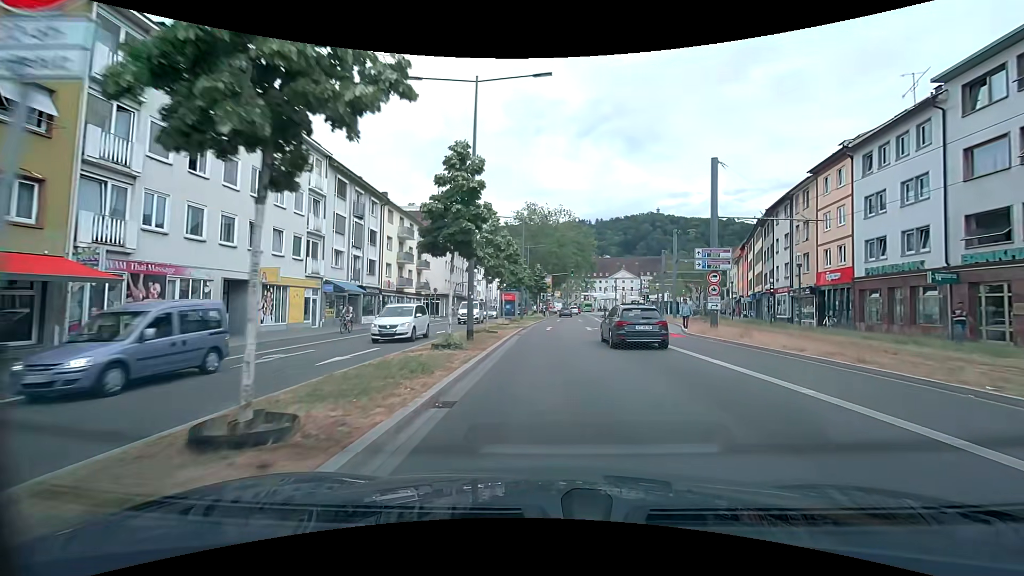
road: primary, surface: asphalt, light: Day
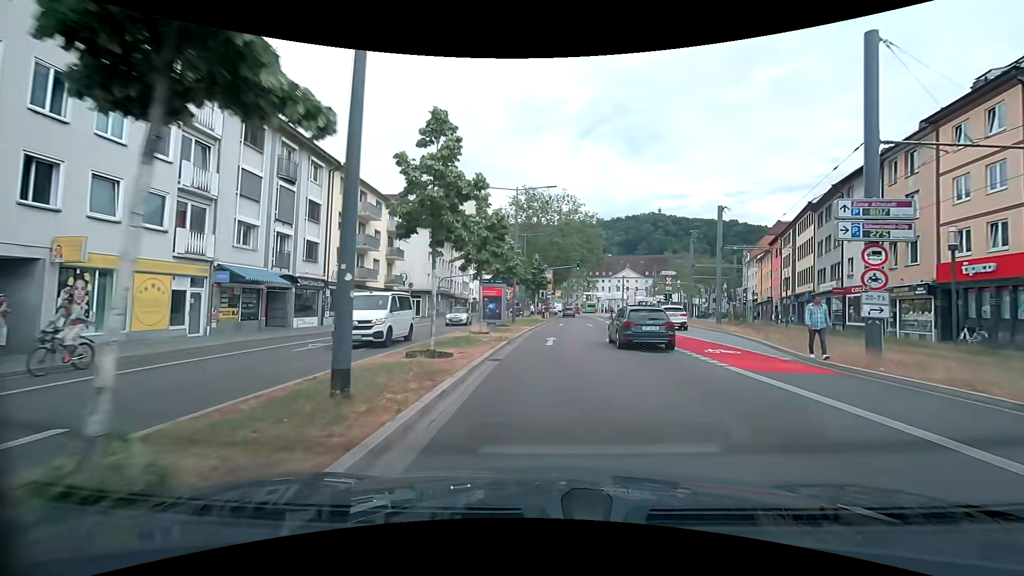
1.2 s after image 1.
(-0.1, +11.7) m; -1°
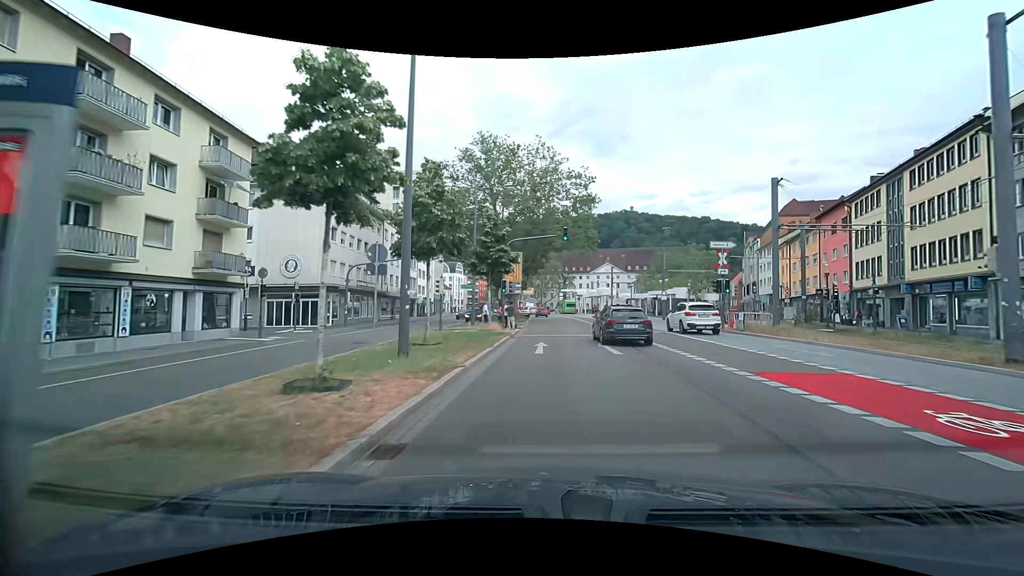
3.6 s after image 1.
(+0.7, +23.3) m; +4°
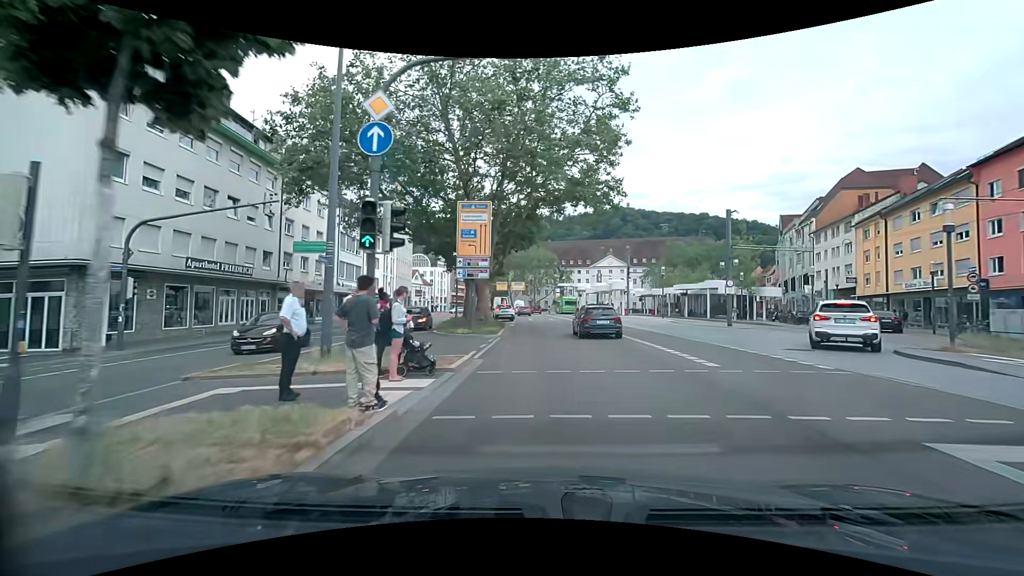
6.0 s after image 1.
(+0.1, +22.5) m; 0°
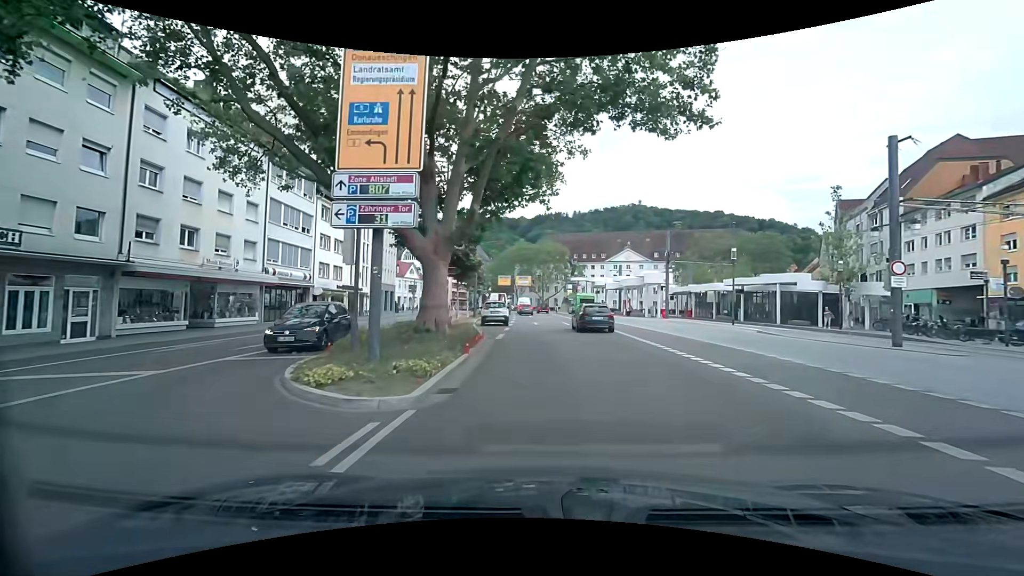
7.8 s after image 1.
(-0.1, +15.6) m; -1°
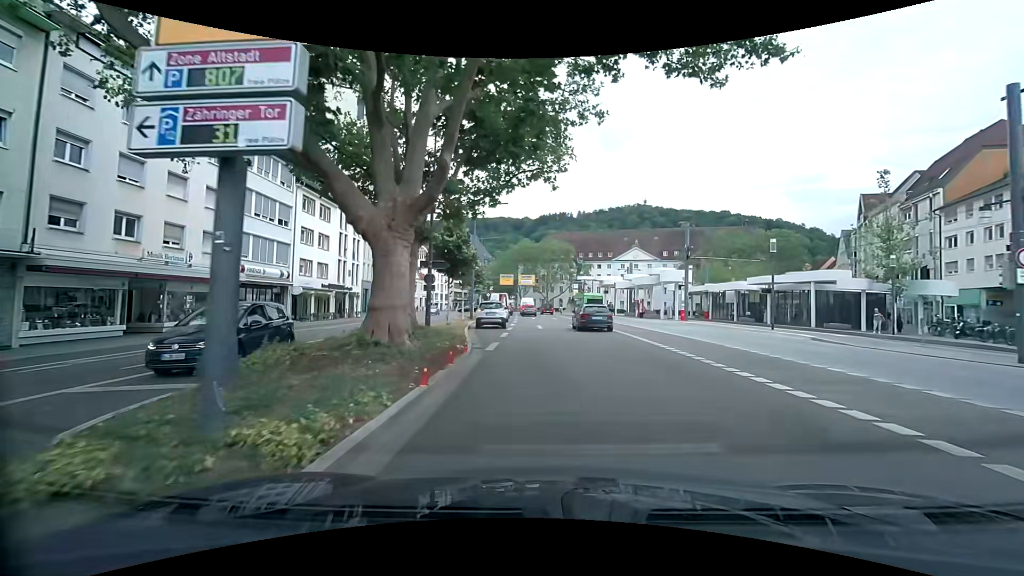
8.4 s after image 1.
(0.0, +4.8) m; 0°
